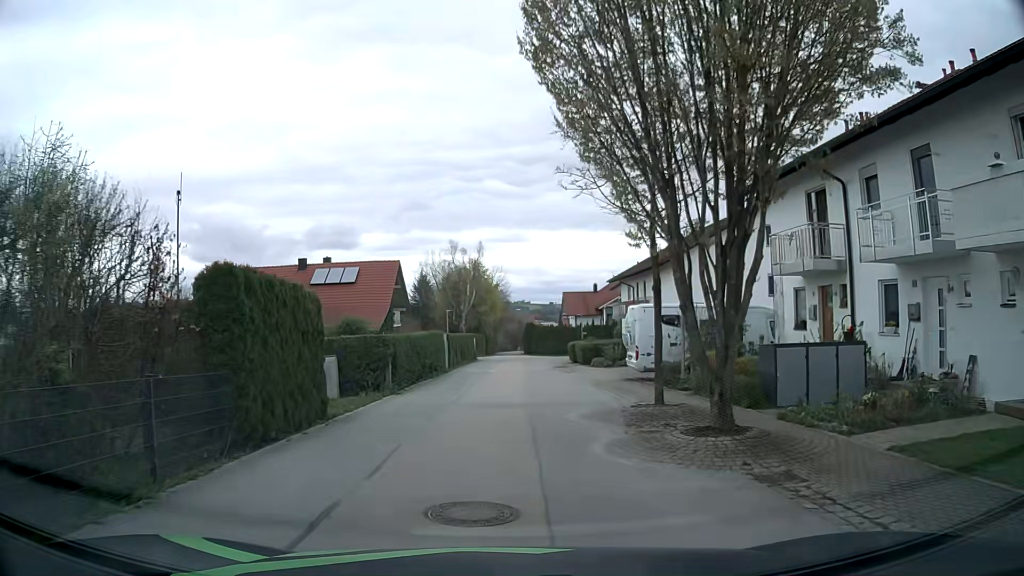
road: residential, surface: asphalt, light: Day
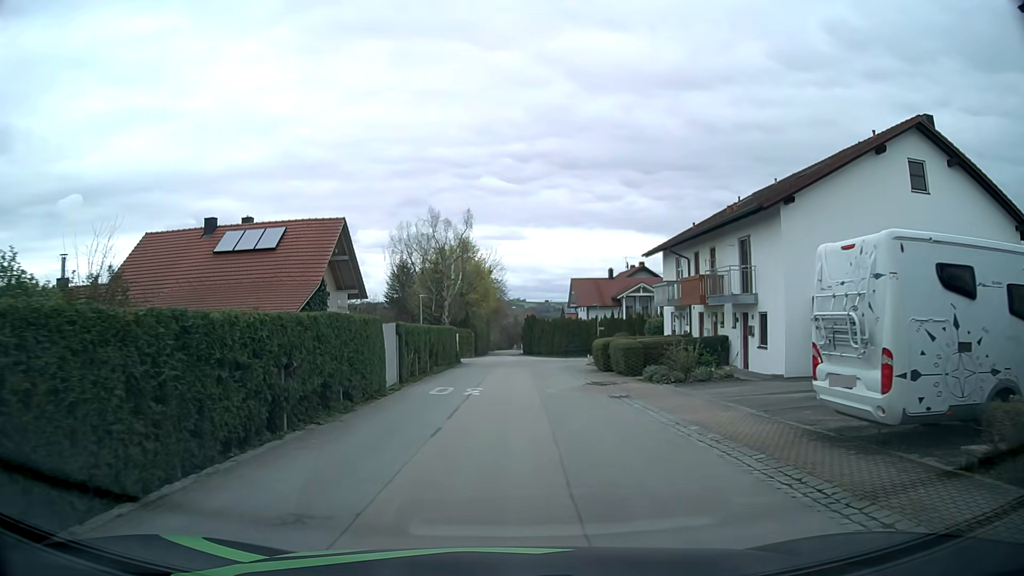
(-0.1, +15.6) m; 0°
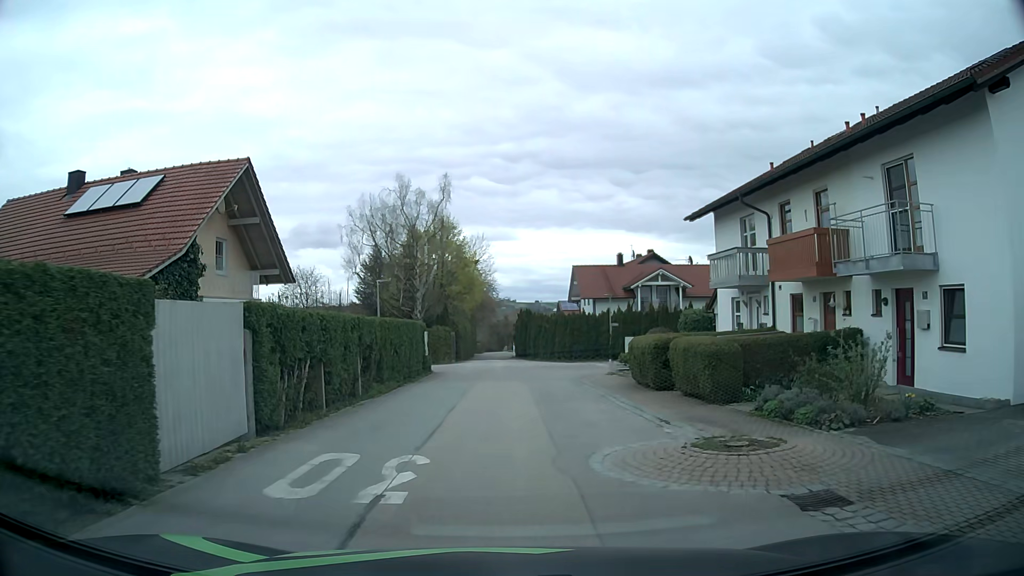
(0.0, +11.5) m; 0°
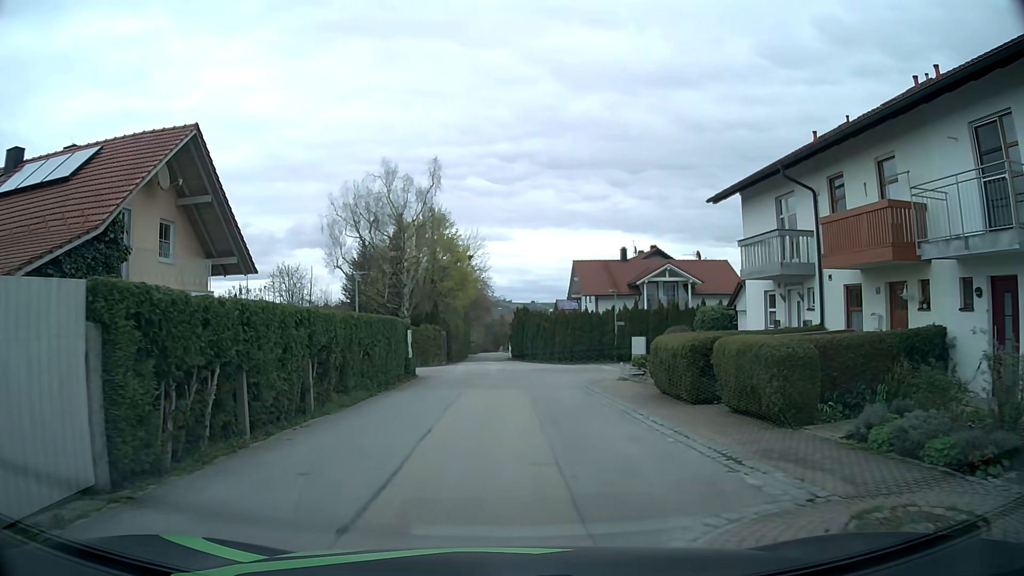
(0.0, +3.8) m; 0°
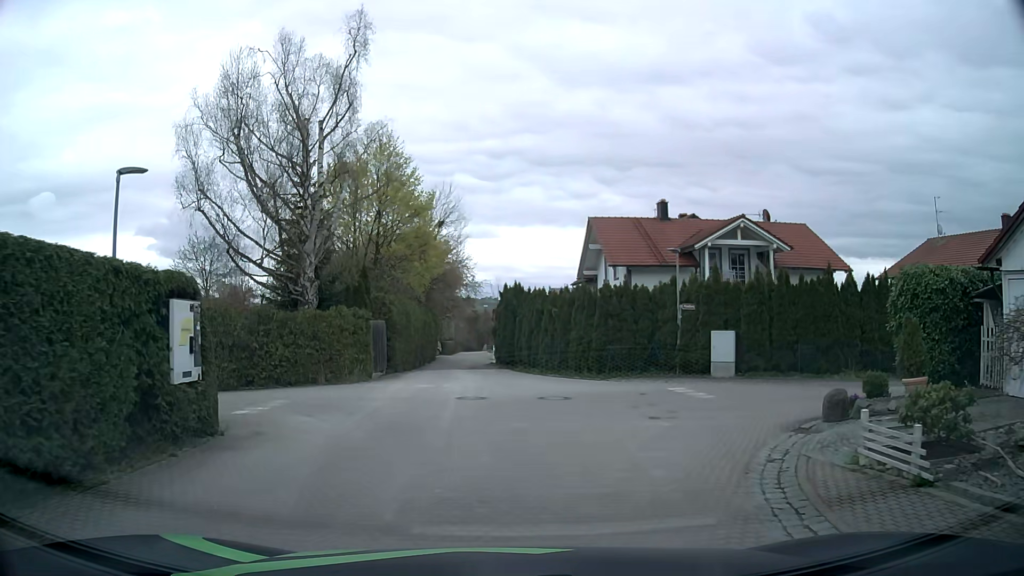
(+0.3, +17.5) m; +2°
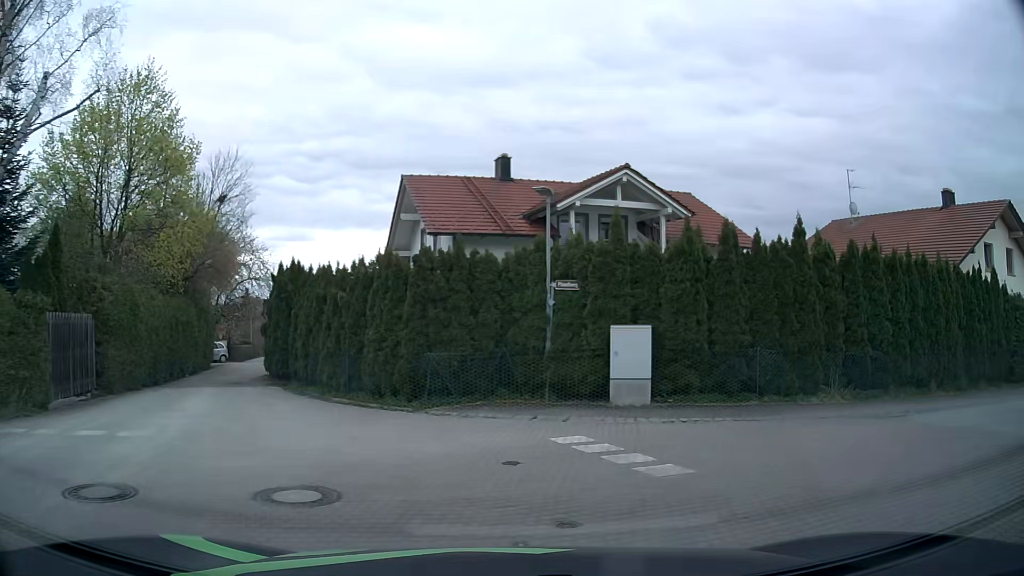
(+0.6, +9.4) m; +15°
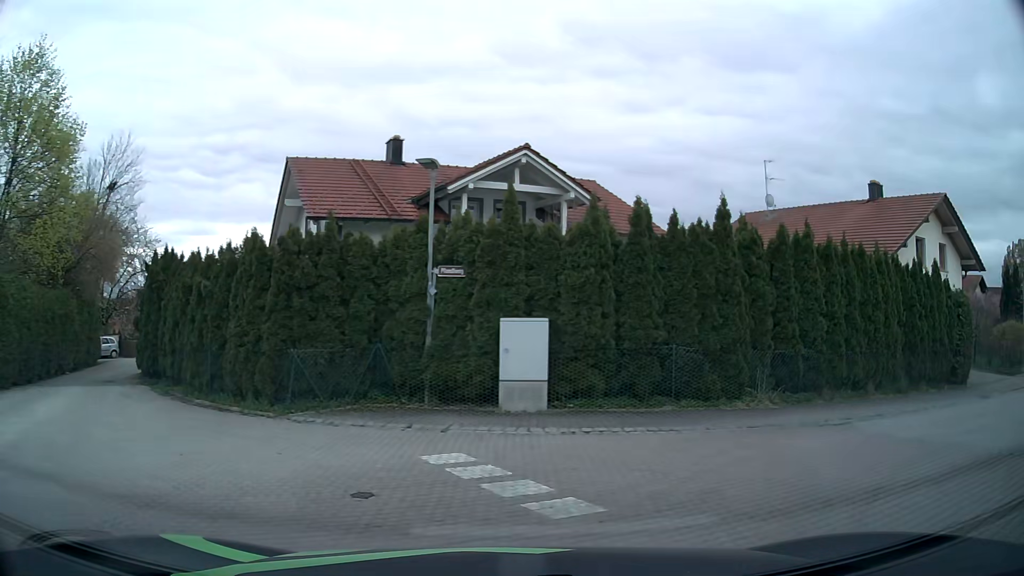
(+0.1, +1.8) m; +9°
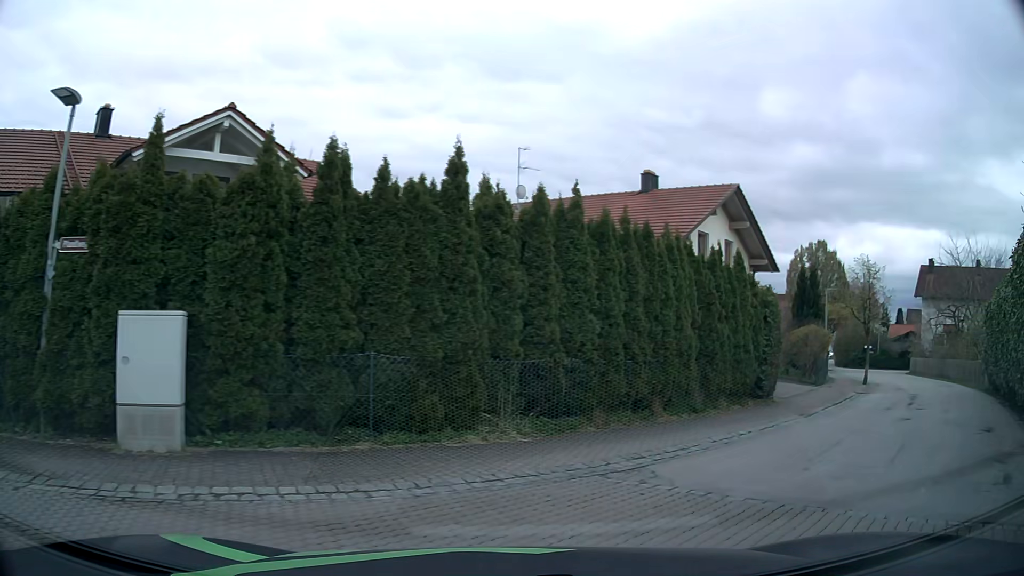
(+0.7, +3.8) m; +21°
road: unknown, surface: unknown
